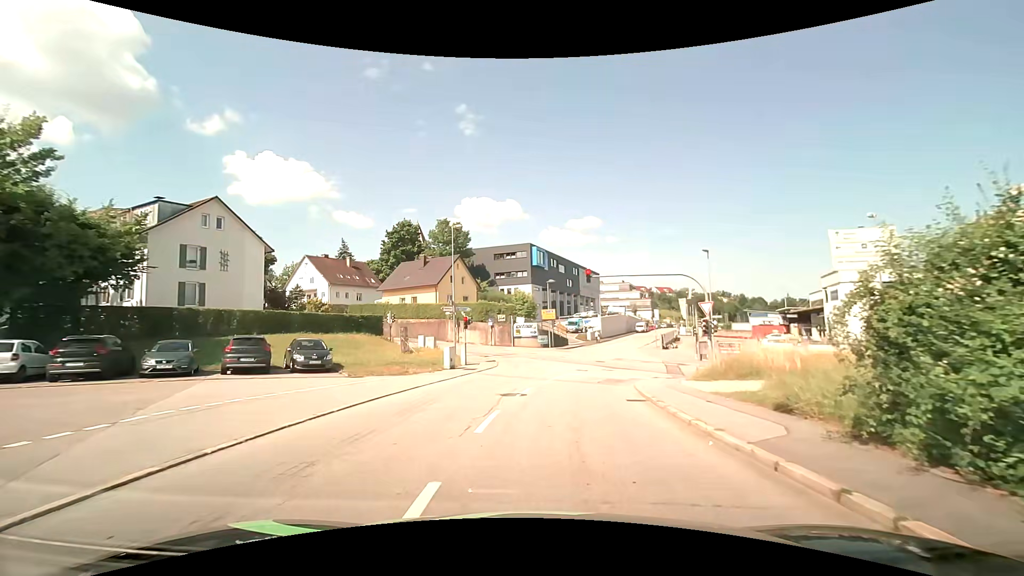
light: Day
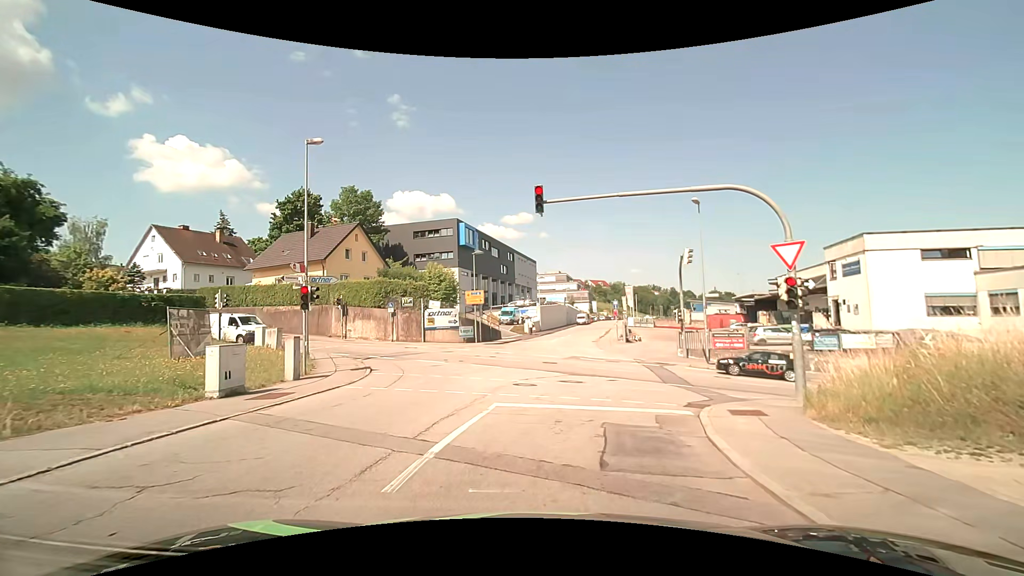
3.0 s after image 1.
(+1.1, +15.0) m; +9°
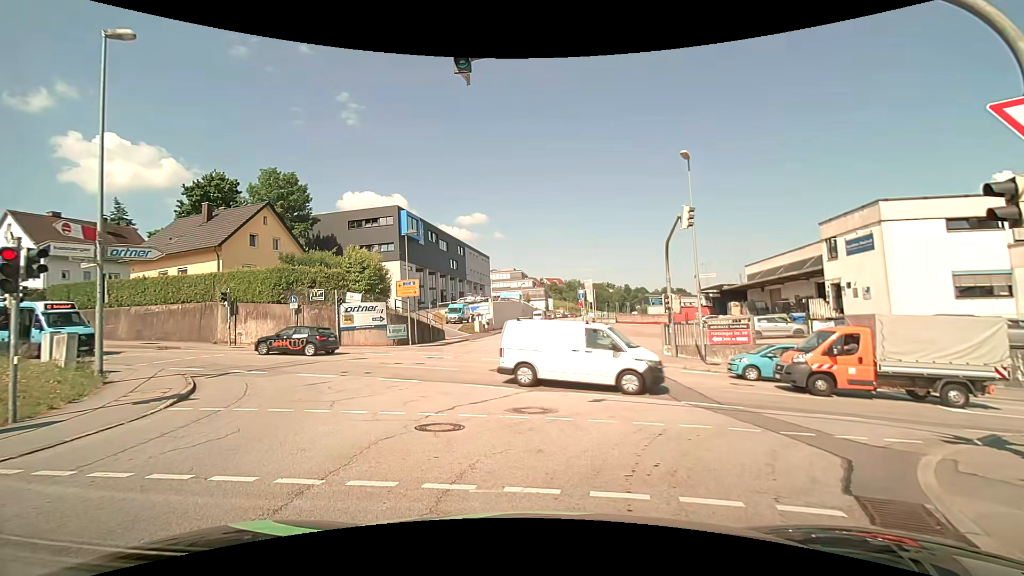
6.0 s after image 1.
(+0.3, +7.6) m; +2°
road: residential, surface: asphalt
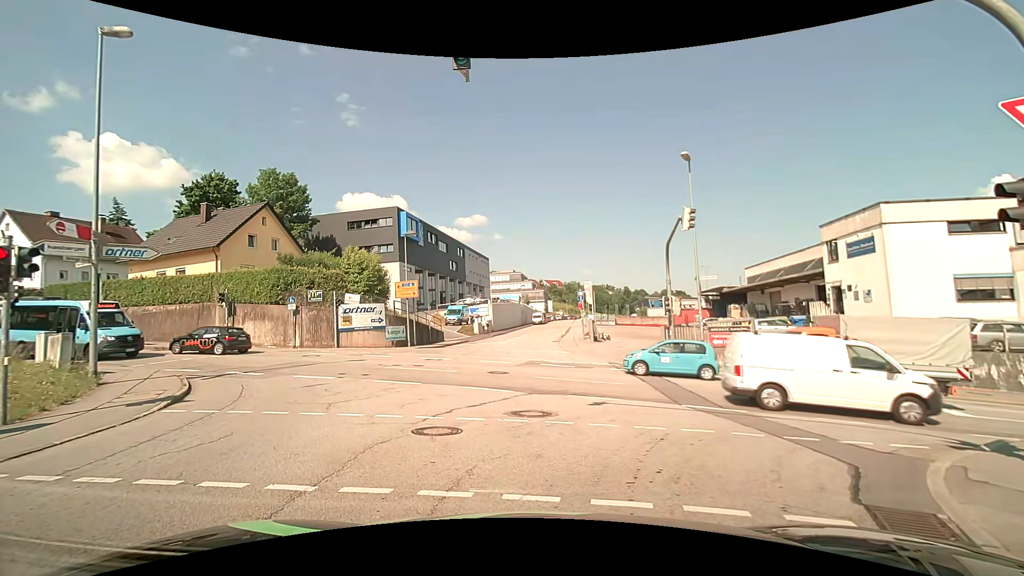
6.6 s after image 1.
(0.0, +0.2) m; 0°
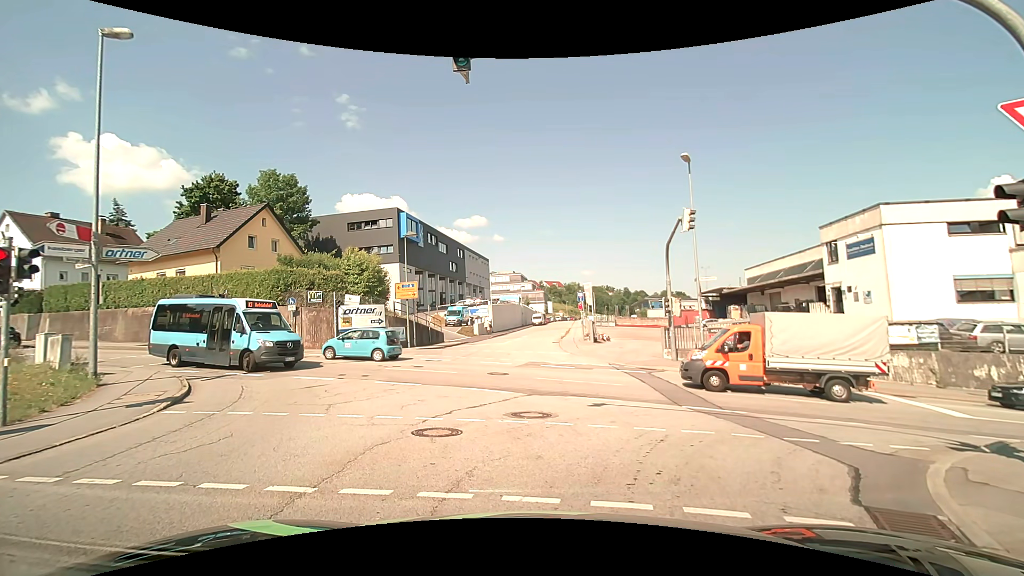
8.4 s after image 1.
(0.0, +0.1) m; 0°
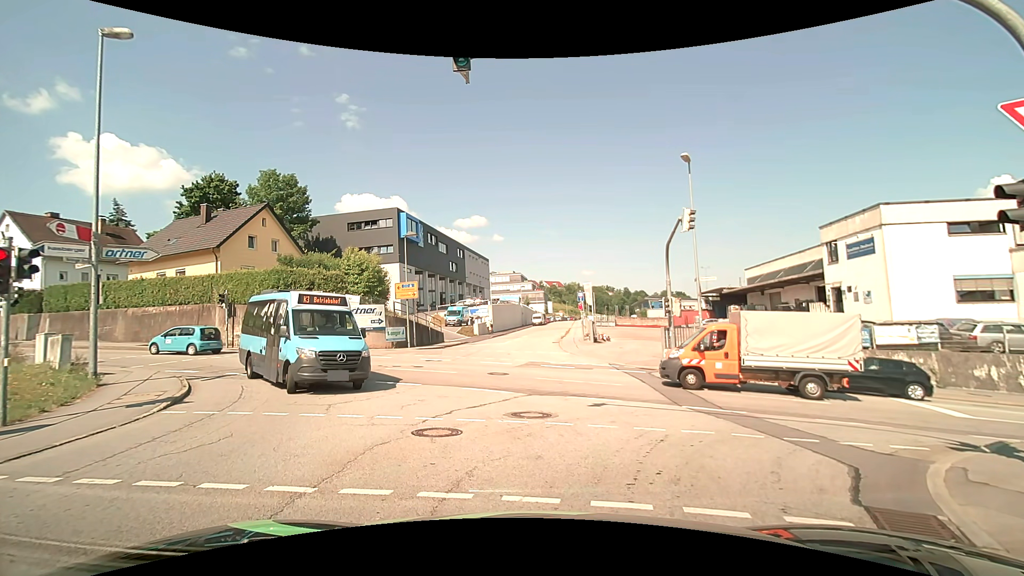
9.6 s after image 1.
(0.0, 0.0) m; 0°
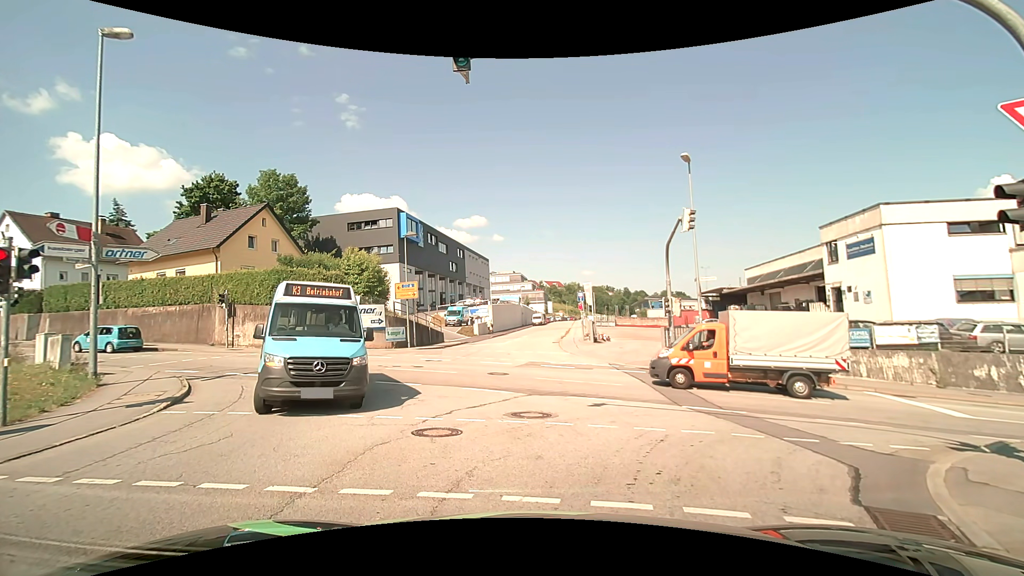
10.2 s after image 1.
(0.0, 0.0) m; 0°
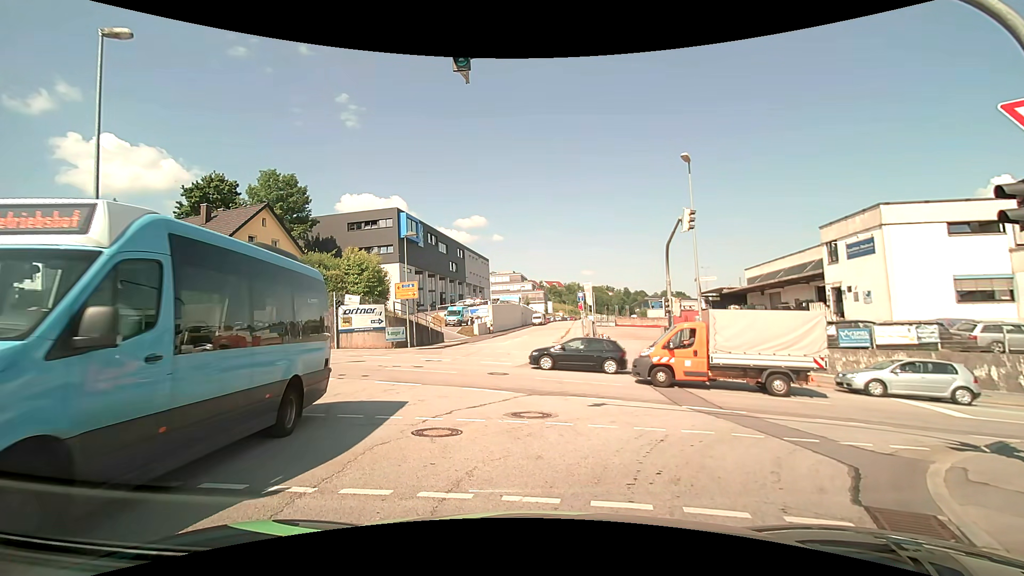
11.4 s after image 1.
(0.0, 0.0) m; 0°
